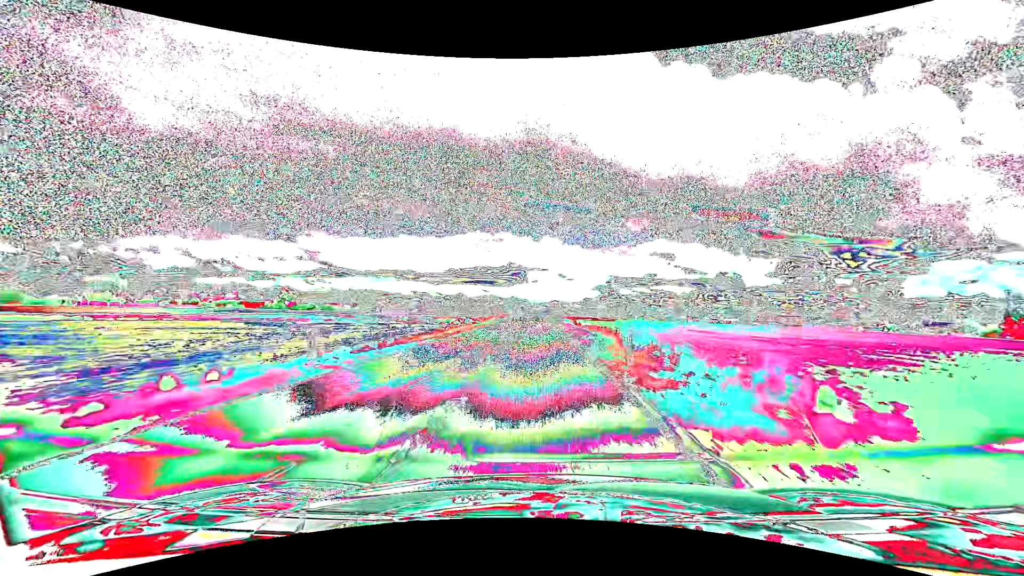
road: tertiary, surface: asphalt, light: Day
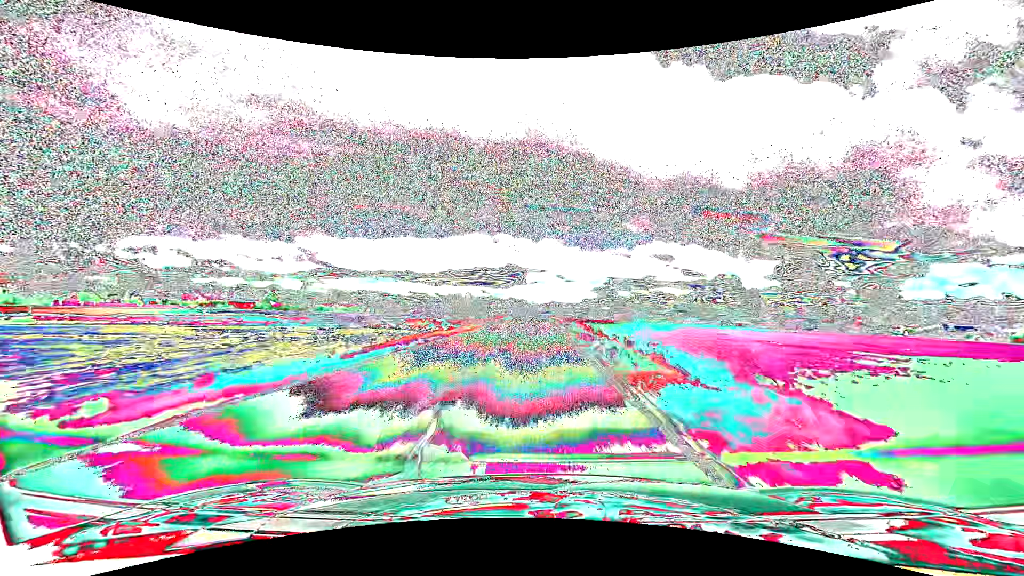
(0.0, +15.8) m; 0°
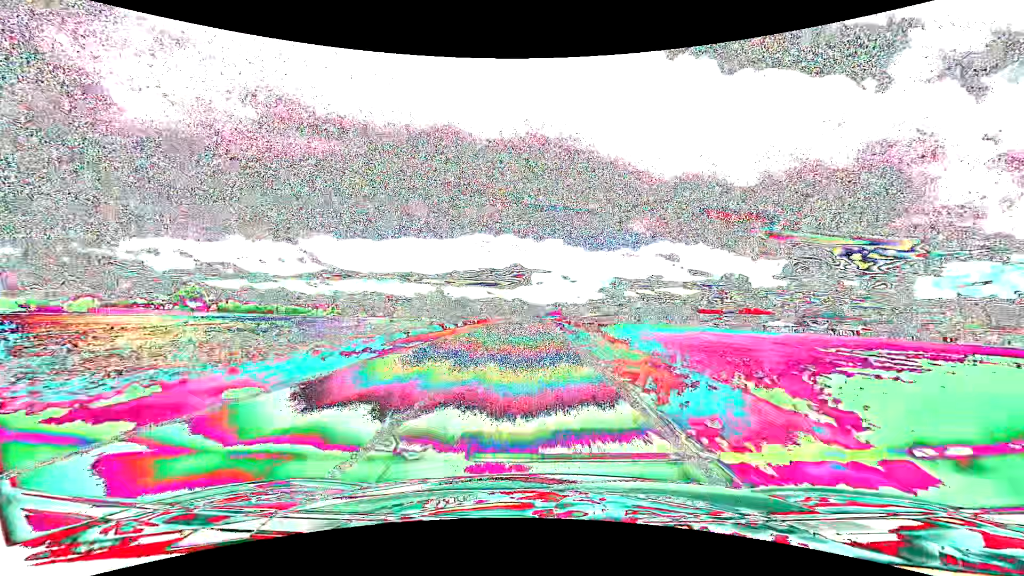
(+0.2, +77.9) m; 0°
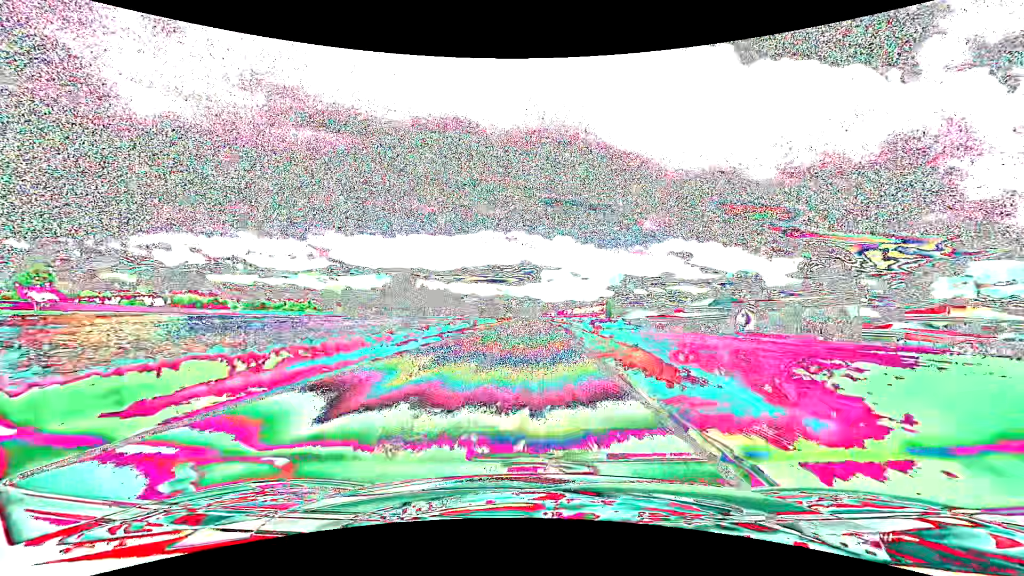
(-1.2, +79.4) m; -1°
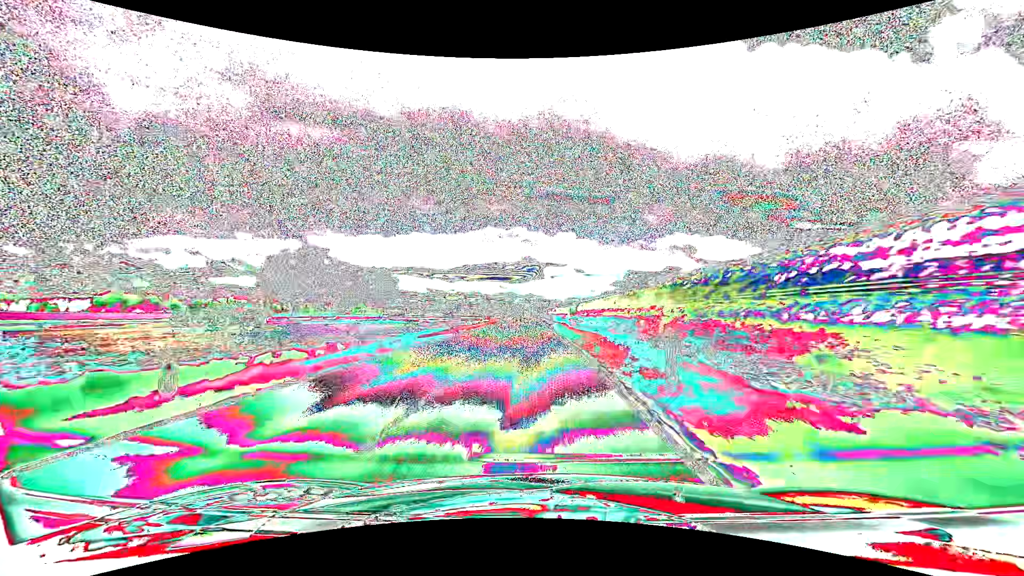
(0.0, +81.3) m; 0°
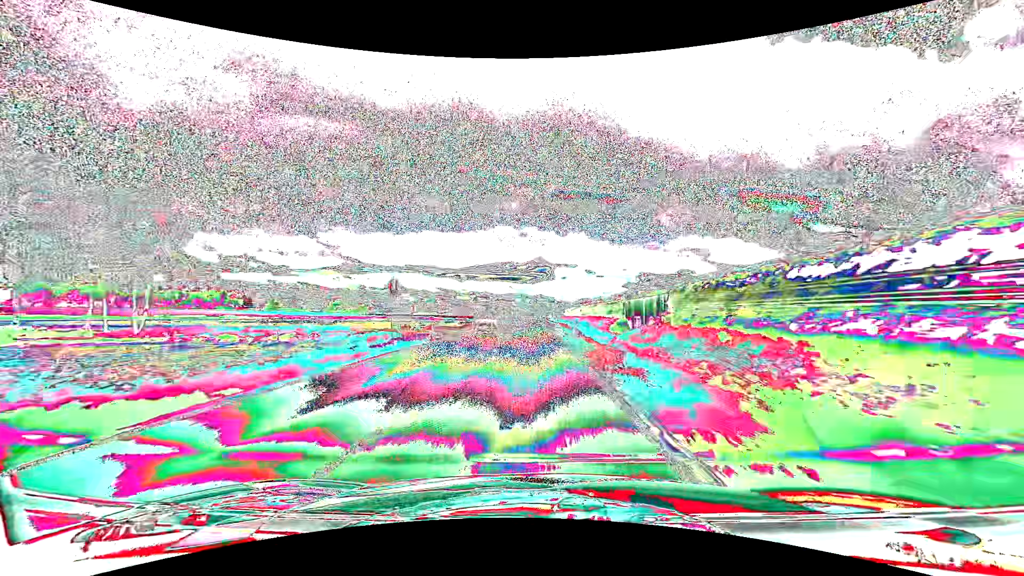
(-0.6, +65.5) m; -1°
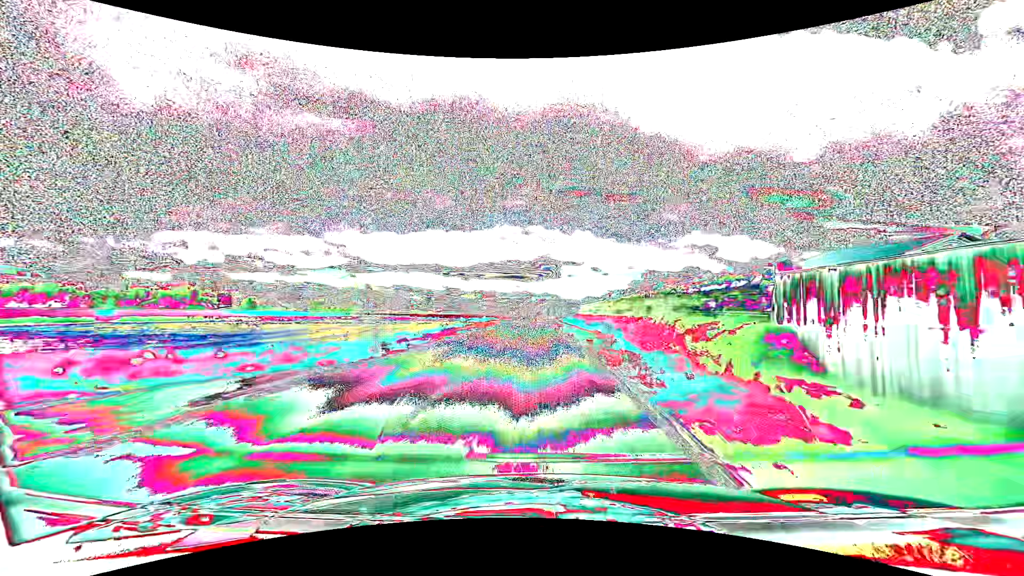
(-0.2, +33.2) m; -1°
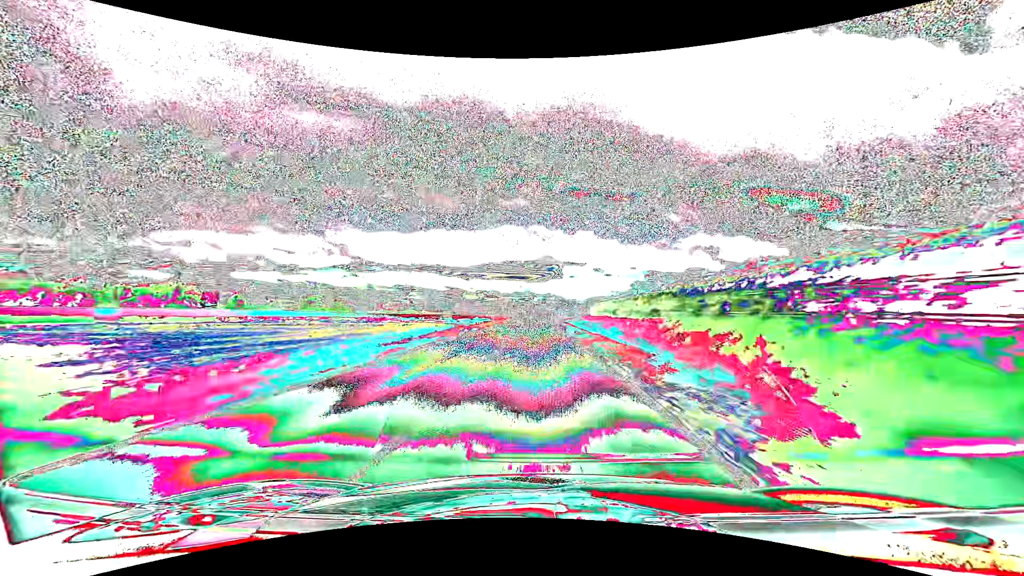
(-0.1, +16.8) m; 0°
(0, +10) (0, +20) (0, +30) (0, +40) (0, +50) (0, +60) (0, +70) (0, +80) (0, +90) (0, +100) m
